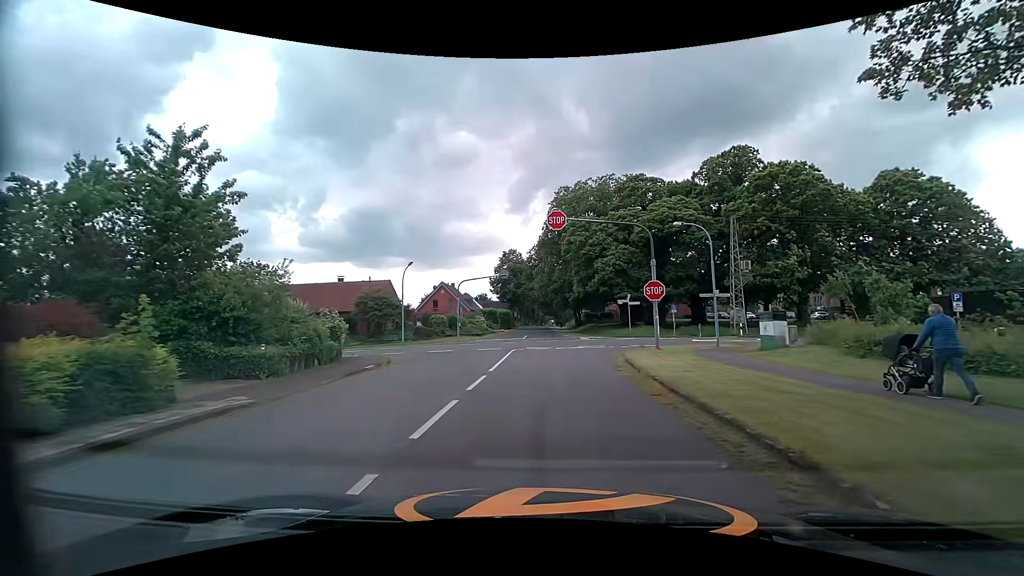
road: tertiary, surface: asphalt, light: Day
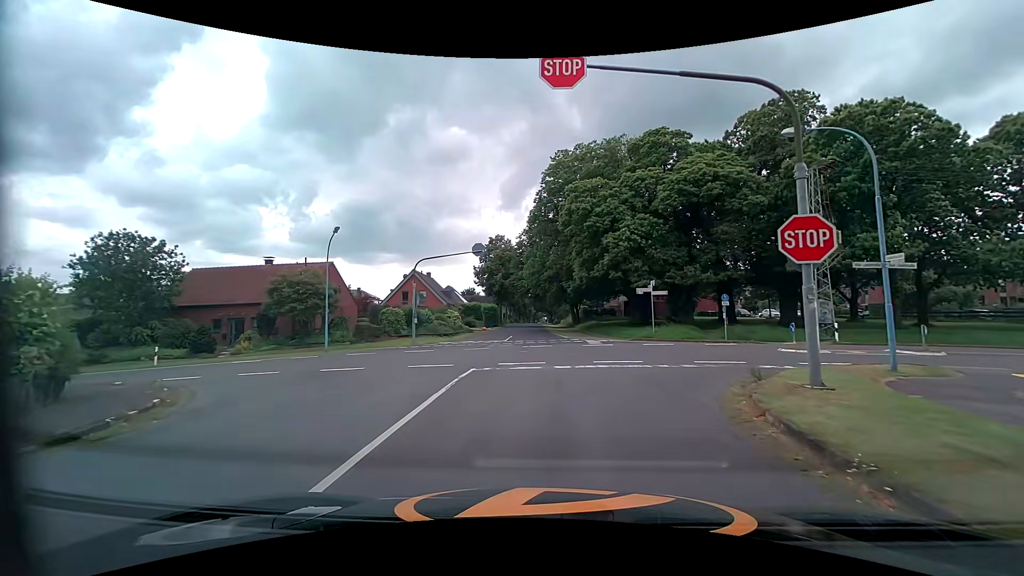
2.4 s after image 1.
(+0.1, +13.6) m; 0°
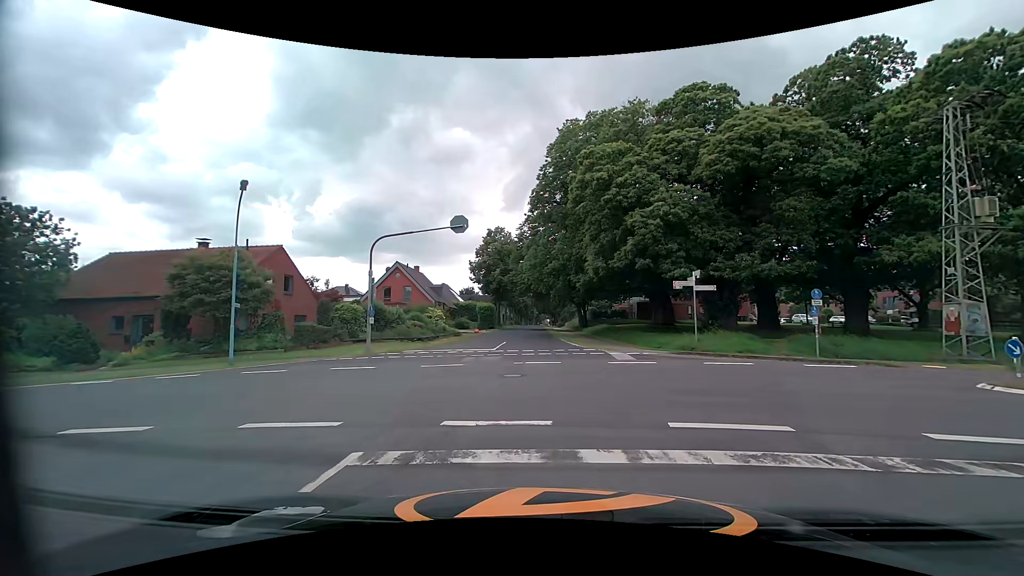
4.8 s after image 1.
(+0.1, +8.9) m; -1°
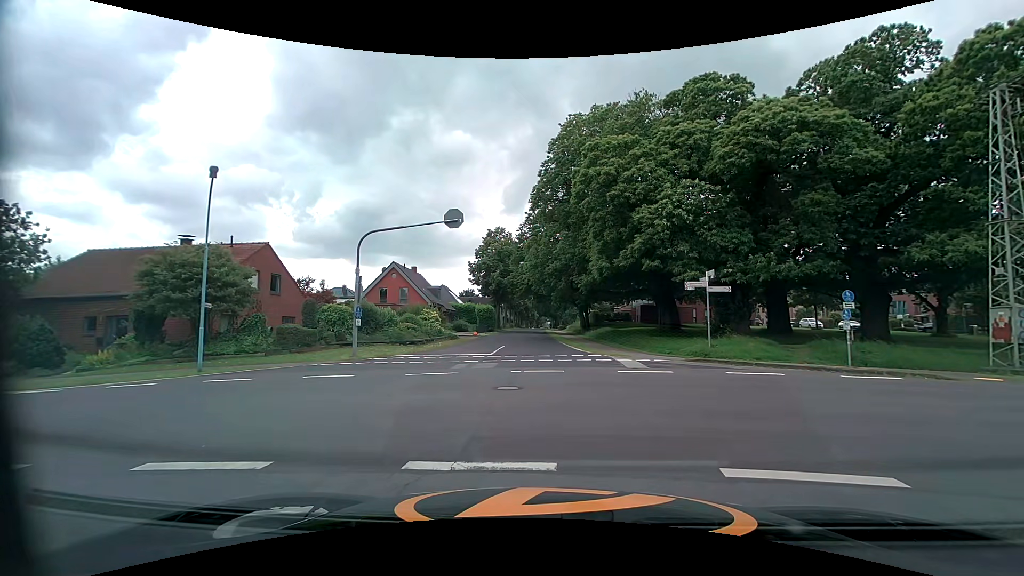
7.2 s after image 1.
(+0.1, +1.8) m; +2°
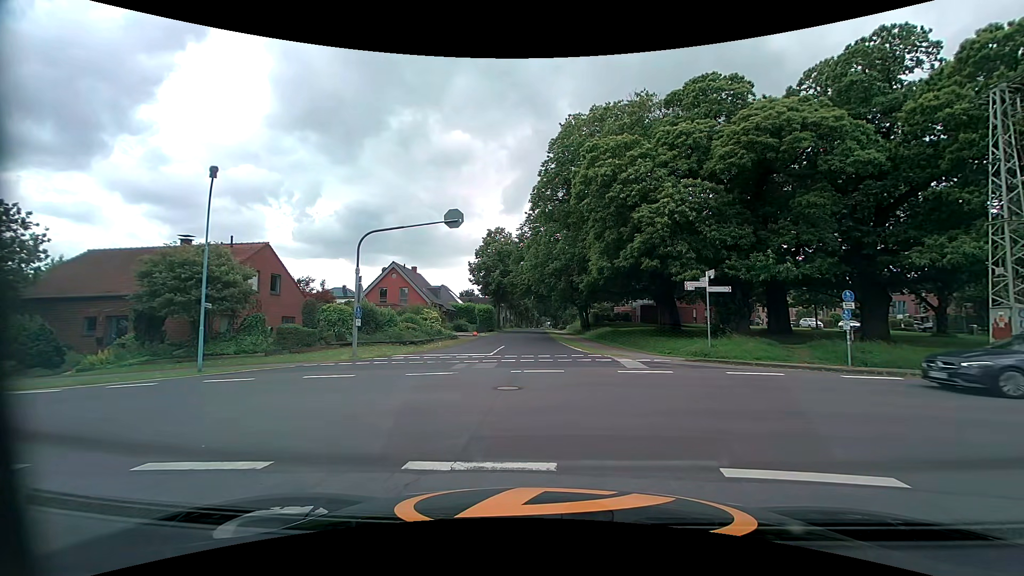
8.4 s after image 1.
(0.0, 0.0) m; 0°
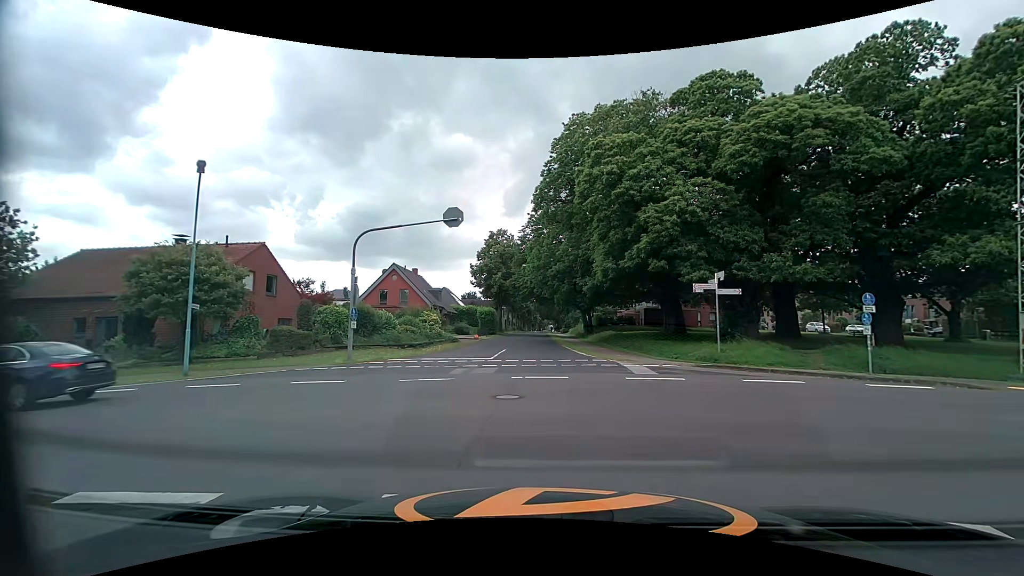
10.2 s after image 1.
(0.0, +0.9) m; -1°
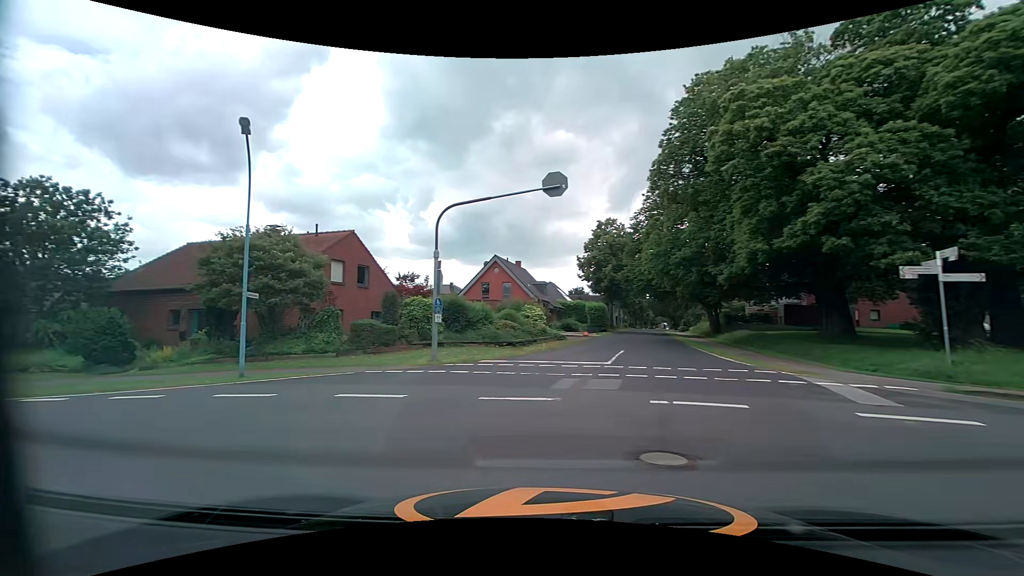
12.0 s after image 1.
(-0.3, +4.8) m; -12°
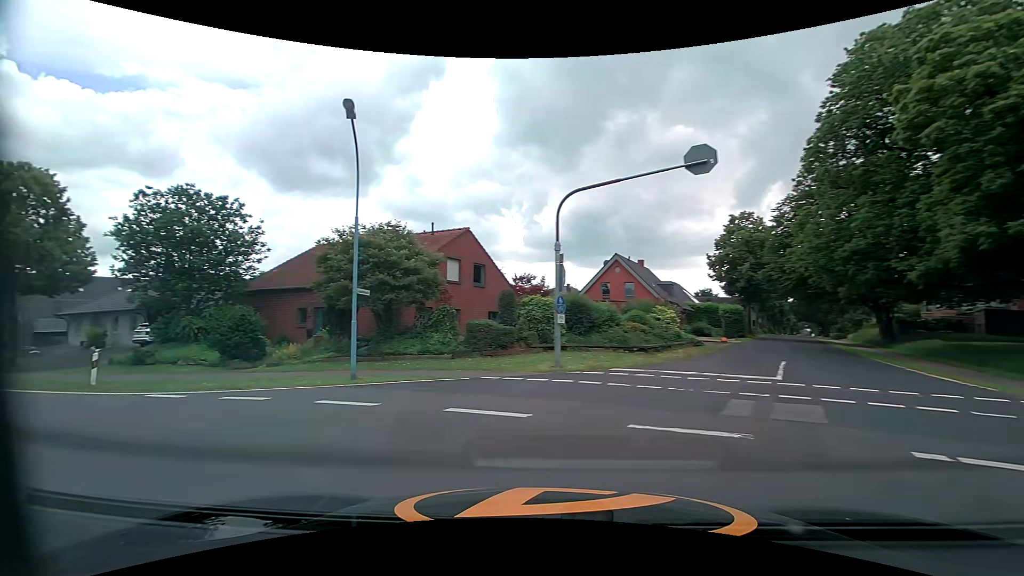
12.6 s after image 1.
(-0.3, +2.4) m; -13°
